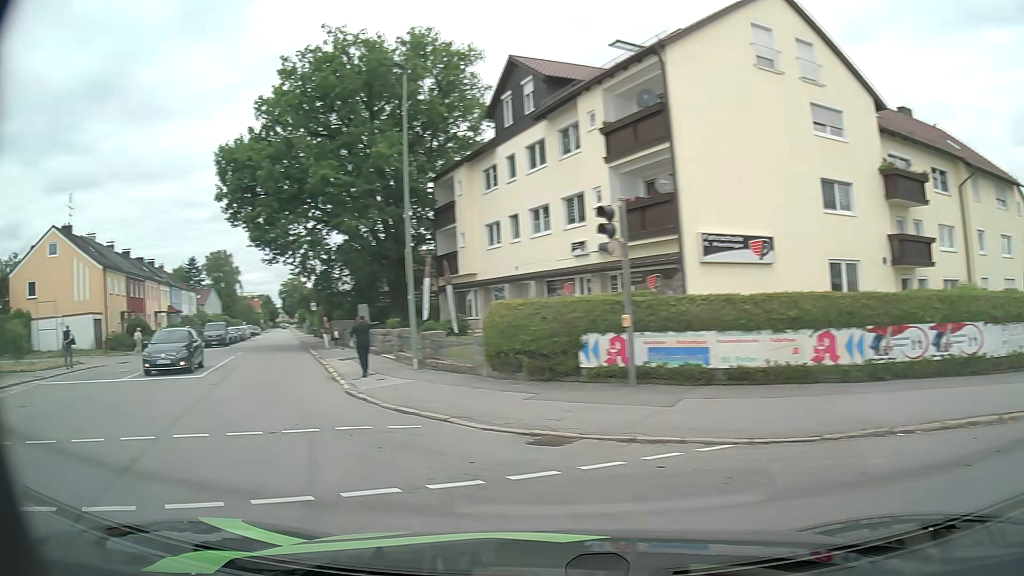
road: residential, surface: asphalt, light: Day
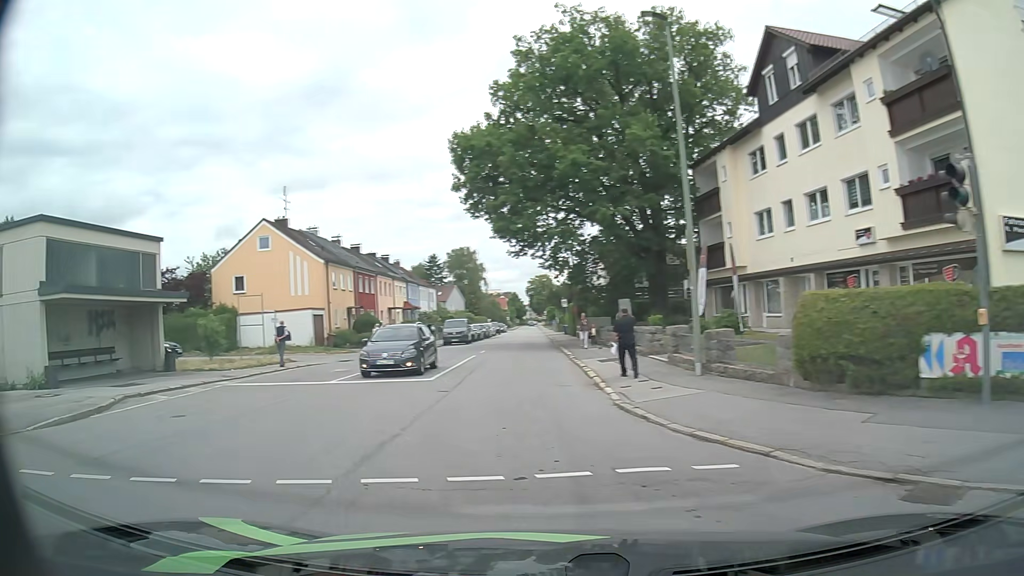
(-0.6, +3.0) m; -22°
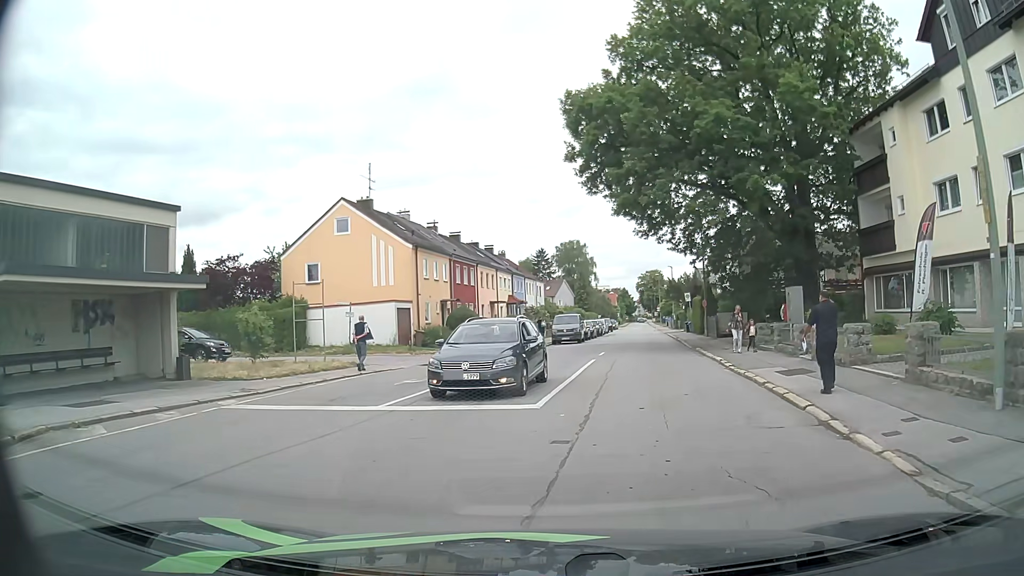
(-0.9, +6.5) m; -9°
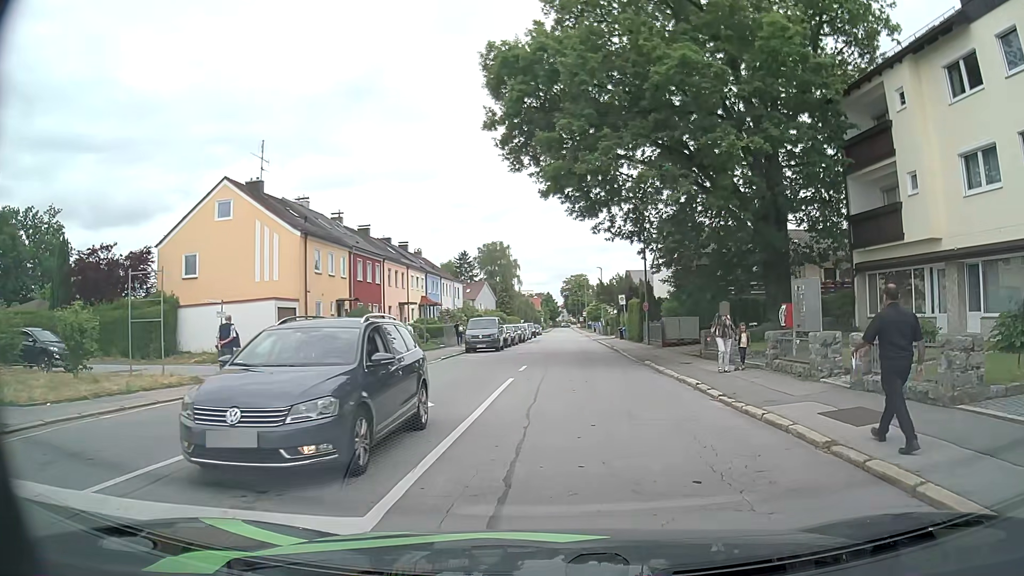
(+0.3, +6.5) m; +7°
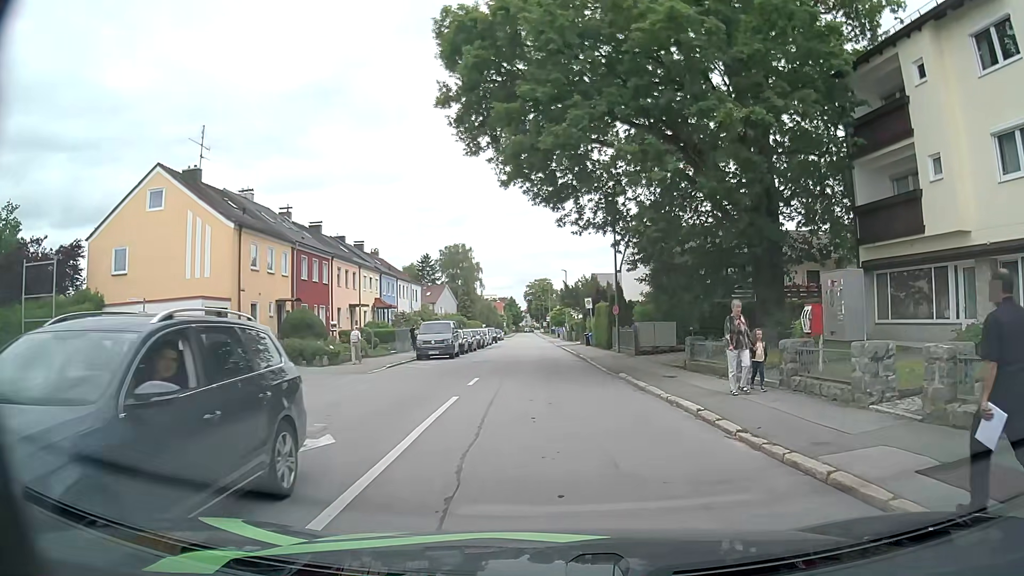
(+0.1, +3.6) m; +2°
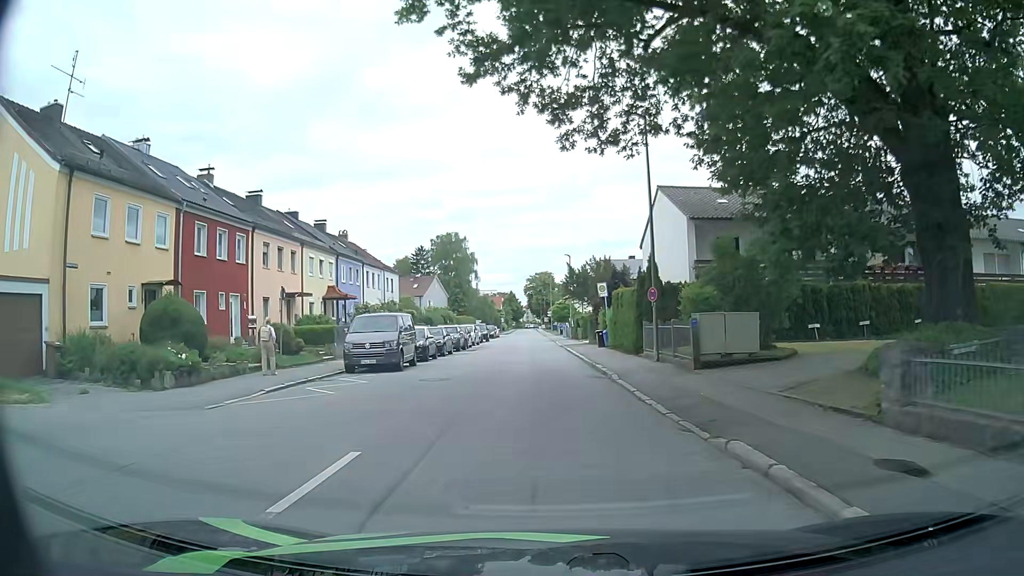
(+0.2, +12.1) m; +2°
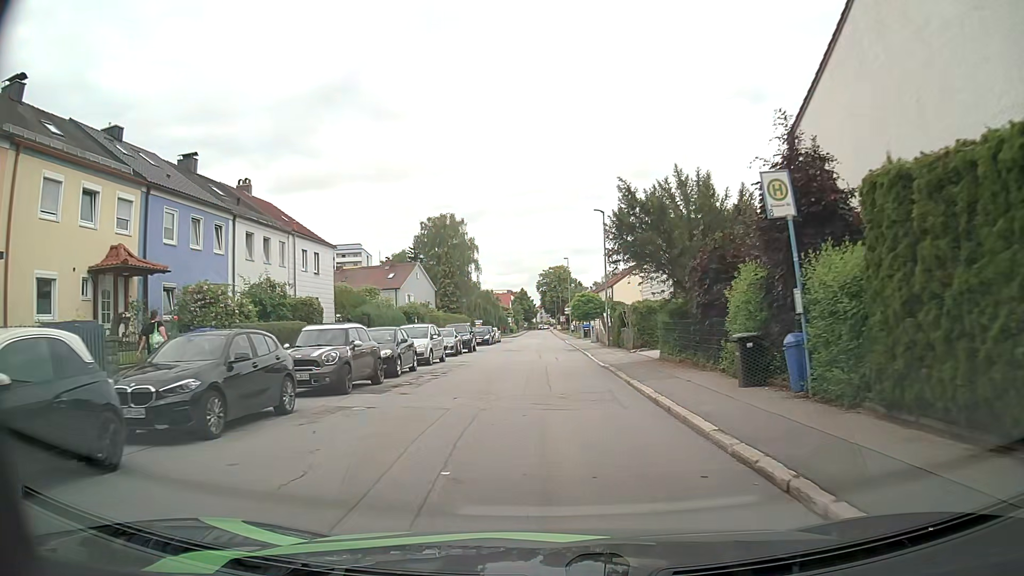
(-0.9, +24.7) m; -3°
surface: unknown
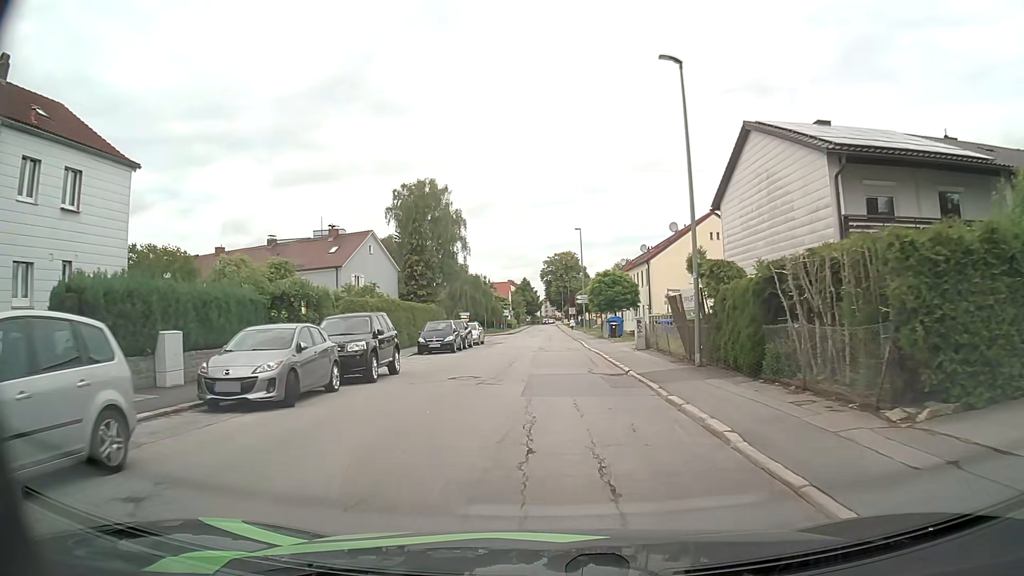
(-0.1, +22.7) m; 0°
(0, +10) (0, +20) (0, +30) (0, +40) (0, +50) (+1, +60) (+1, +70) (0, +80) (0, +90) (0, +100) m
